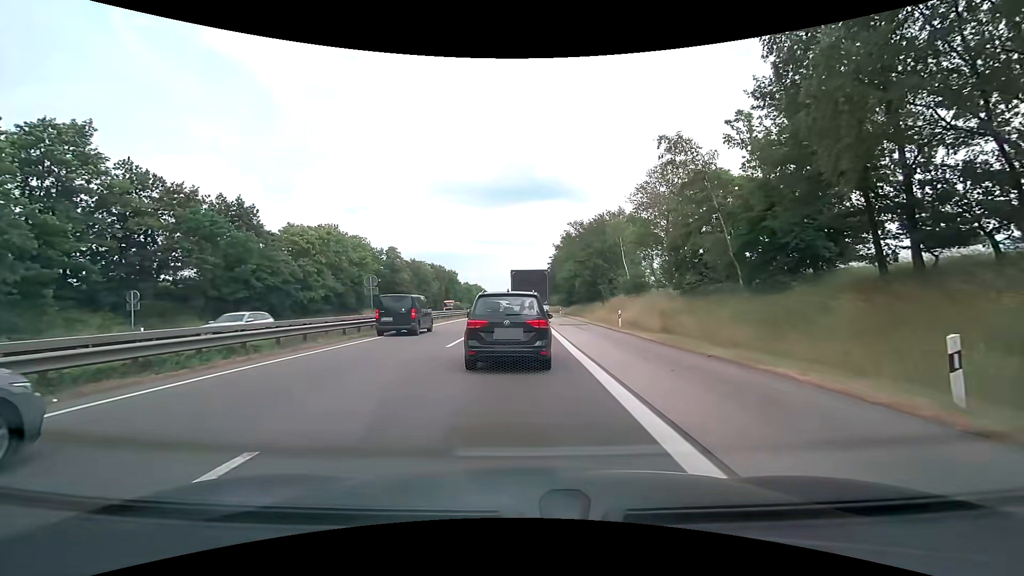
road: motorway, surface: asphalt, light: Day
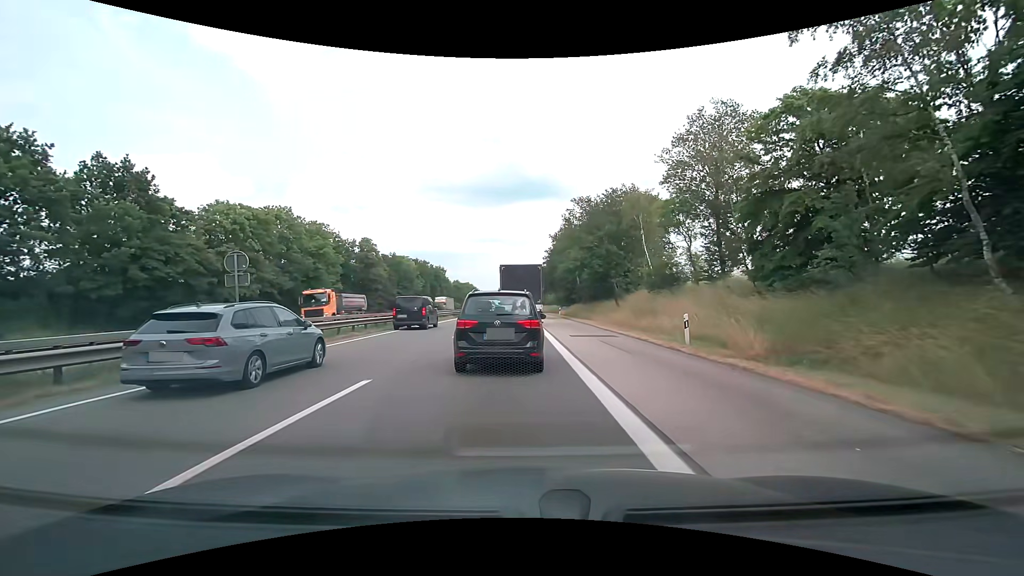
(+0.2, +13.3) m; 0°
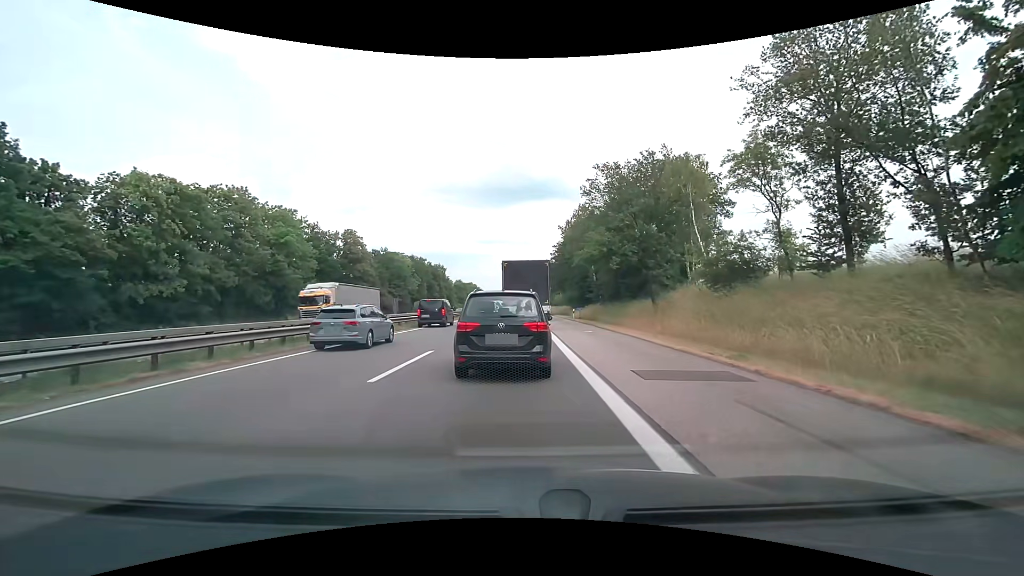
(+0.1, +11.8) m; +1°
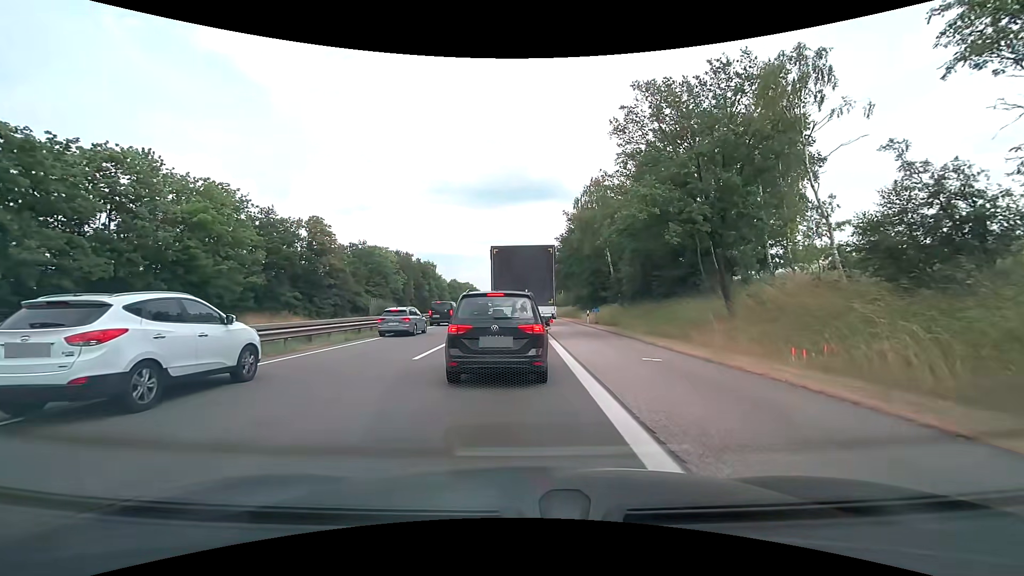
(0.0, +13.5) m; +1°
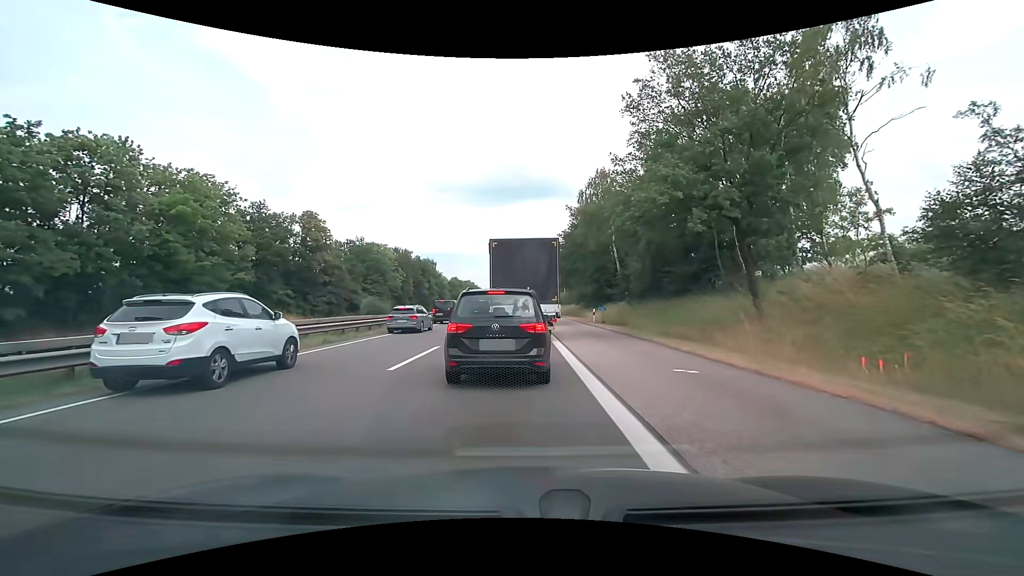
(0.0, +2.5) m; -1°
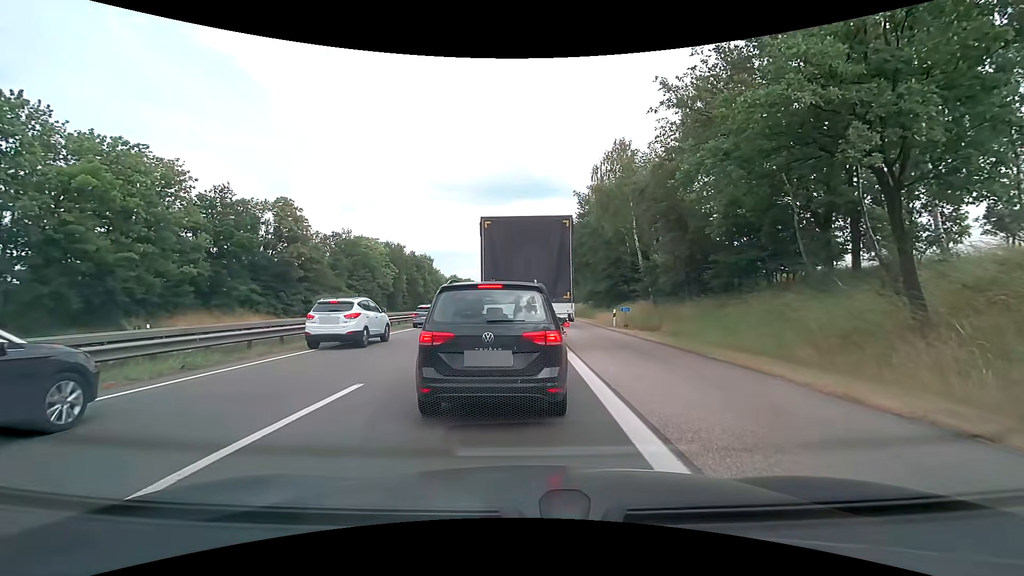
(0.0, +7.8) m; -2°
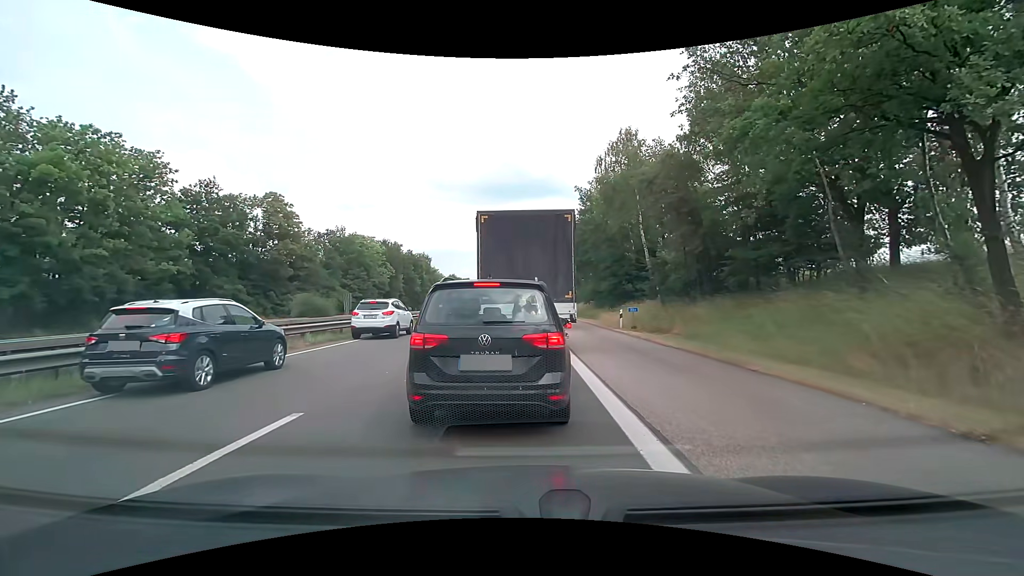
(+0.1, +2.2) m; 0°
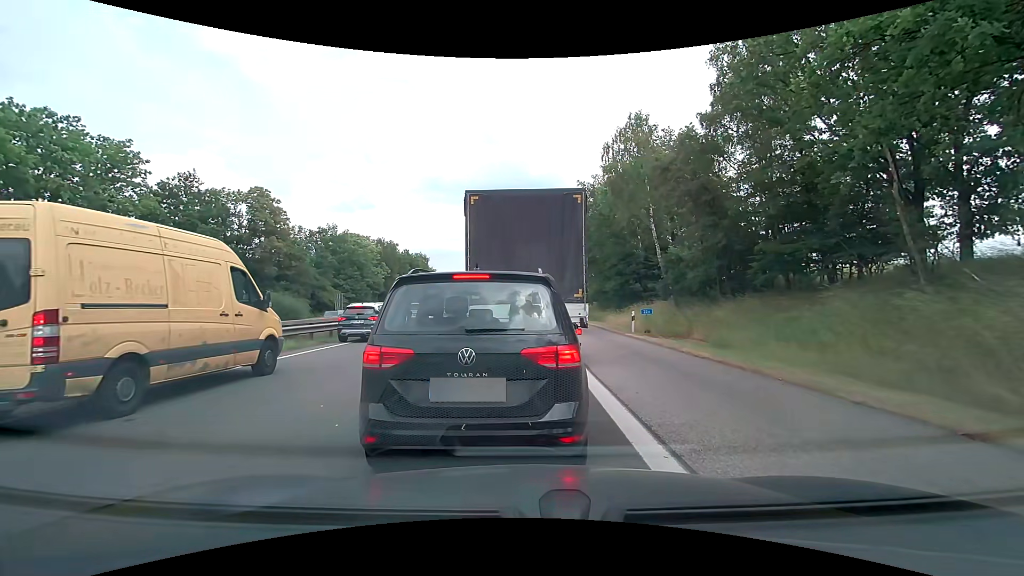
(0.0, +3.1) m; 0°
